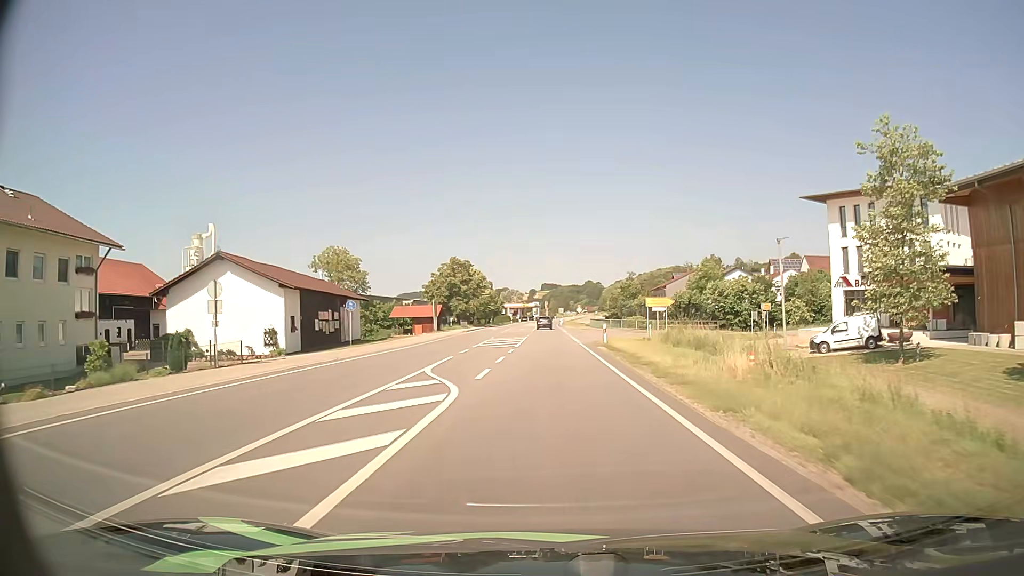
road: primary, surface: asphalt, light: Day
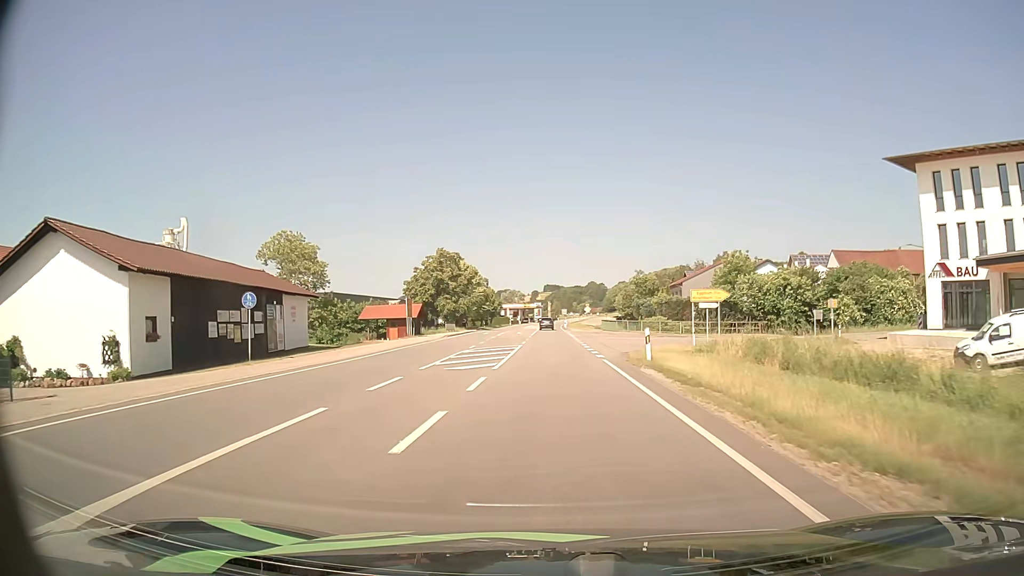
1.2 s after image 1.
(0.0, +14.3) m; 0°
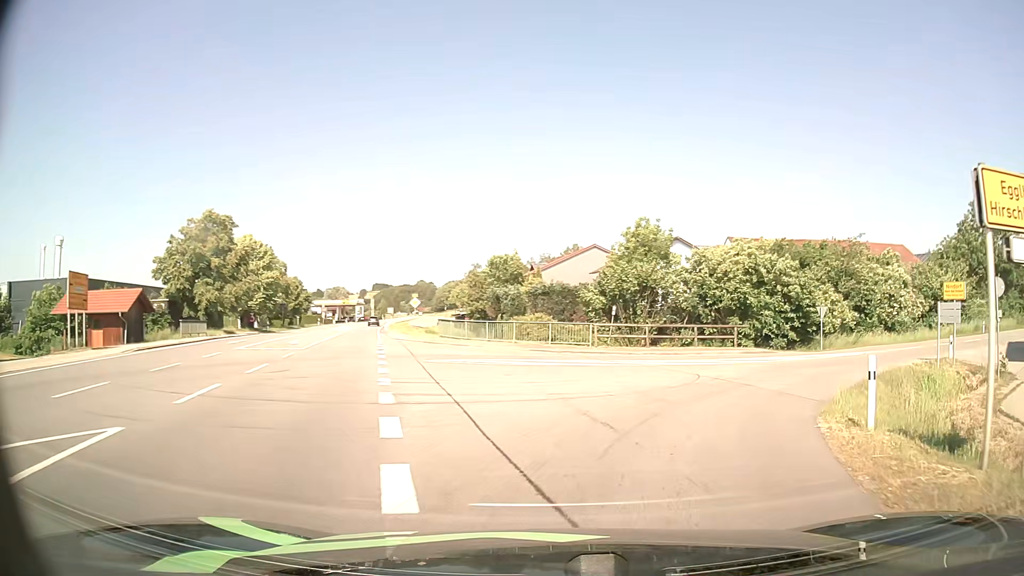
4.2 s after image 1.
(+1.3, +28.6) m; +14°
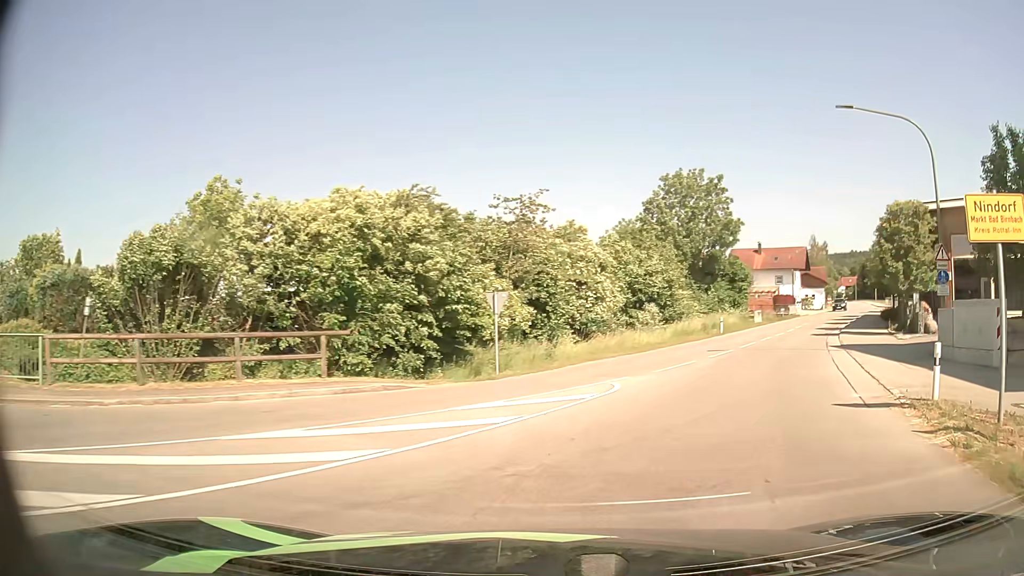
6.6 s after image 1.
(+4.6, +17.0) m; +32°
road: tertiary
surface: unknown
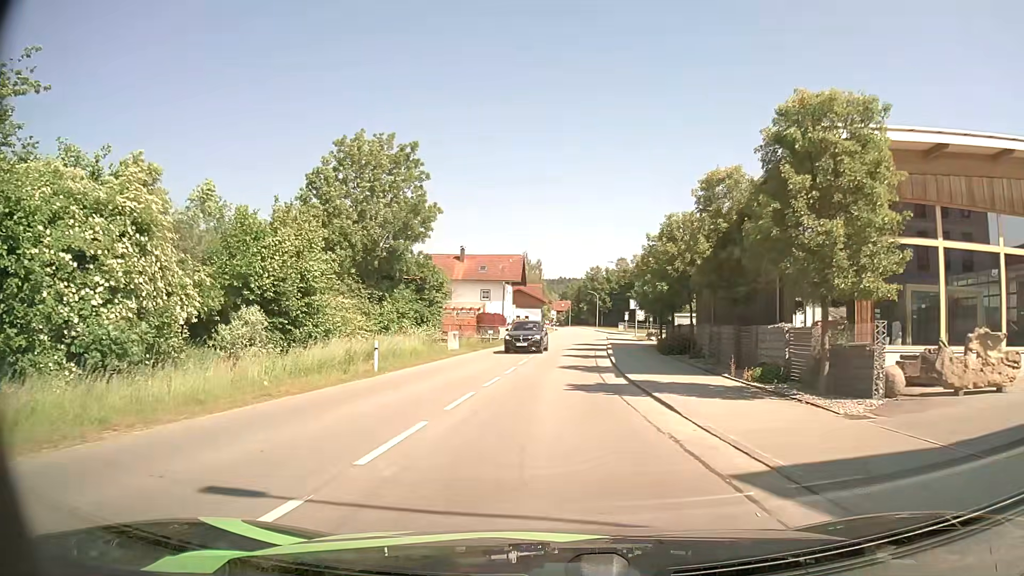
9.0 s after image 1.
(+5.6, +18.5) m; +26°
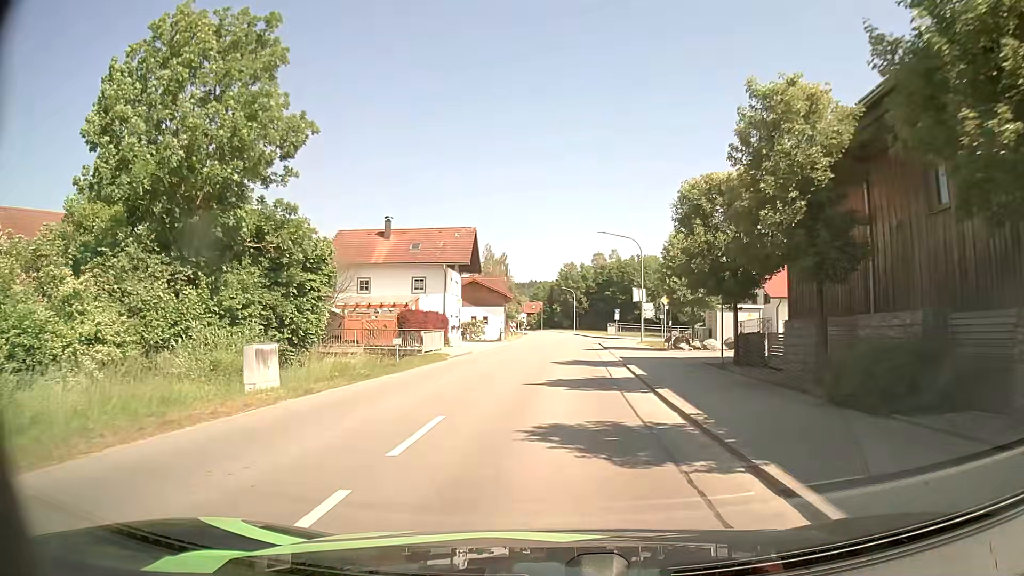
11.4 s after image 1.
(+0.4, +22.4) m; +2°
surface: asphalt
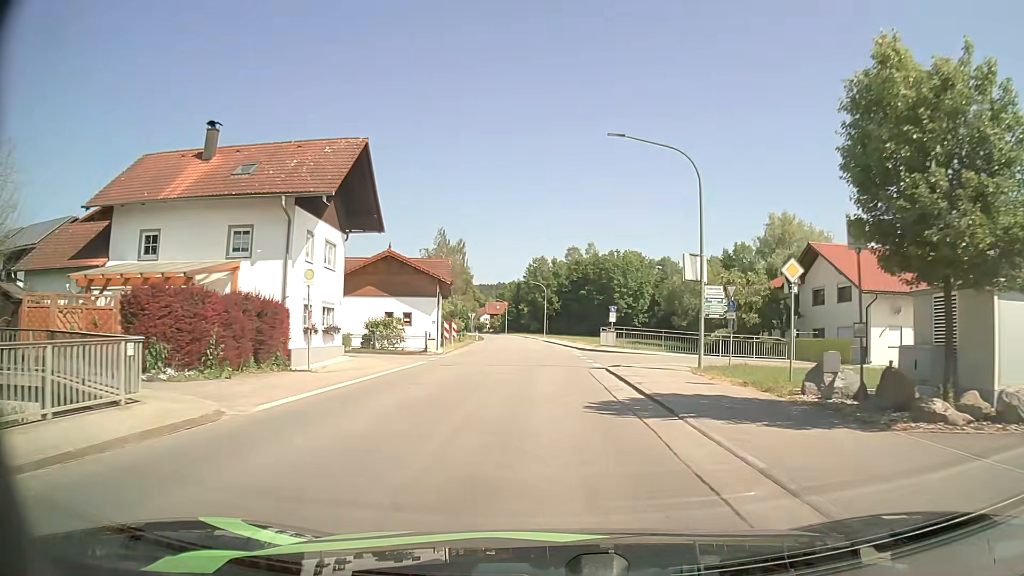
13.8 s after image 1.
(+0.5, +24.8) m; +3°
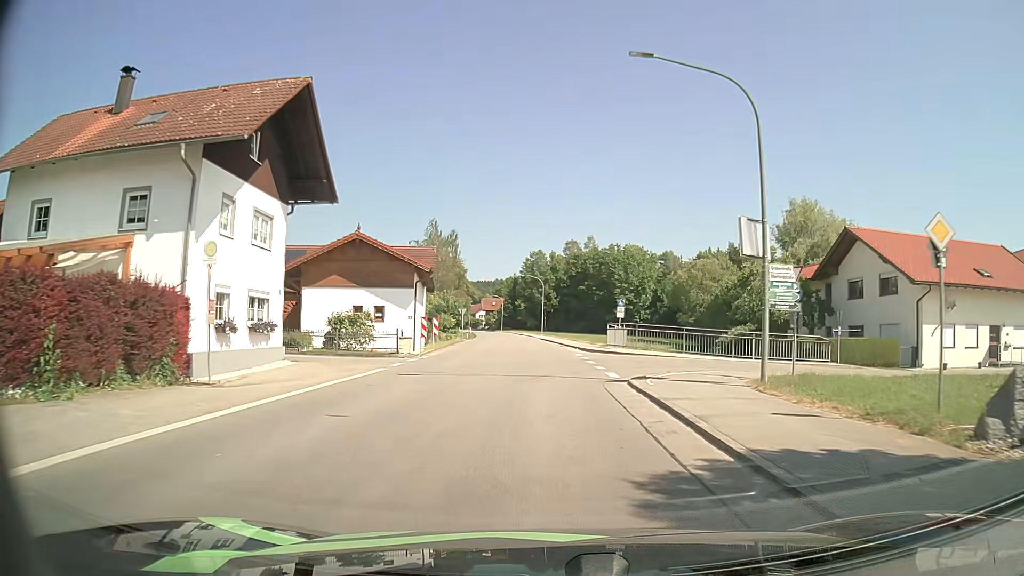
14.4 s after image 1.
(0.0, +6.6) m; 0°
(0, +10) (0, +20) (0, +30) (-1, +40) (-1, +50) (-2, +60) (-3, +70) (-4, +80) (-5, +90) (-6, +100) m
